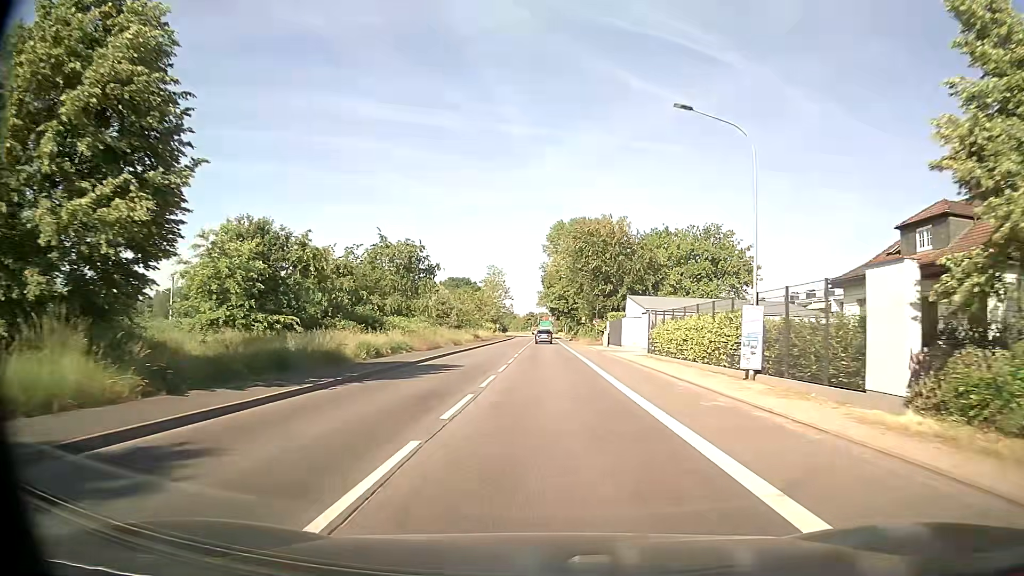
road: secondary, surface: asphalt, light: Day
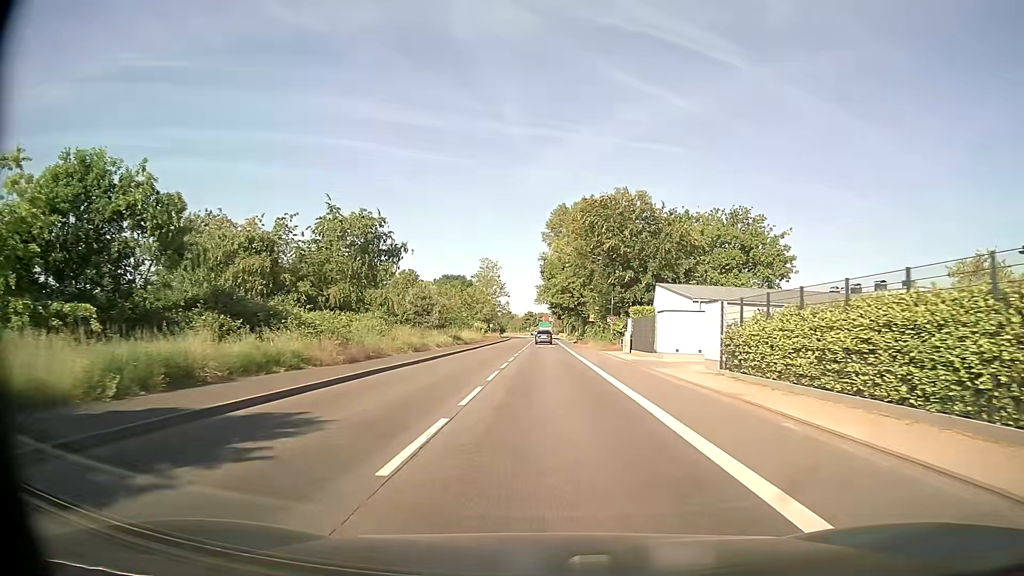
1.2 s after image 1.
(+0.1, +16.4) m; +1°
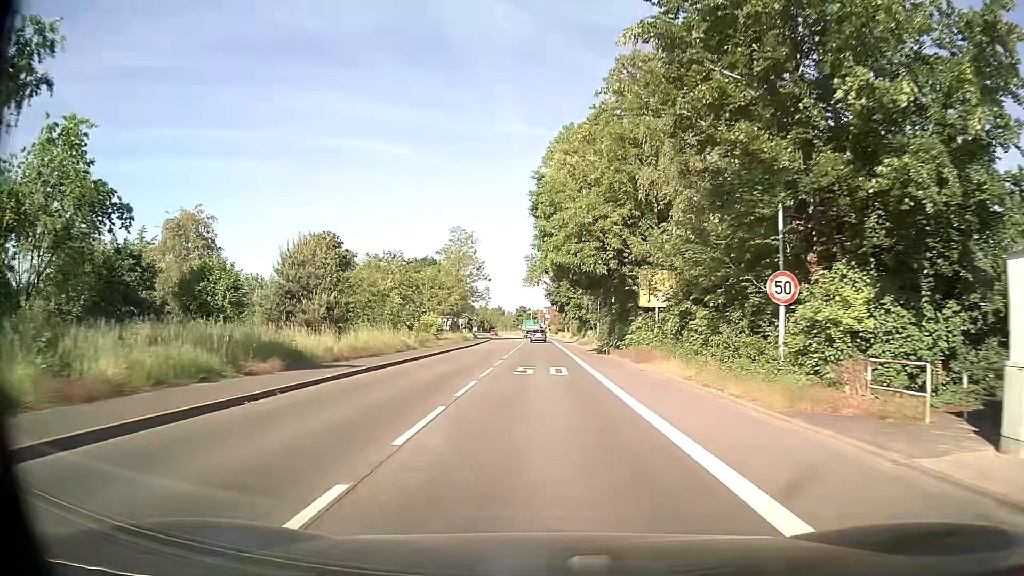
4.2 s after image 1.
(0.0, +41.0) m; 0°
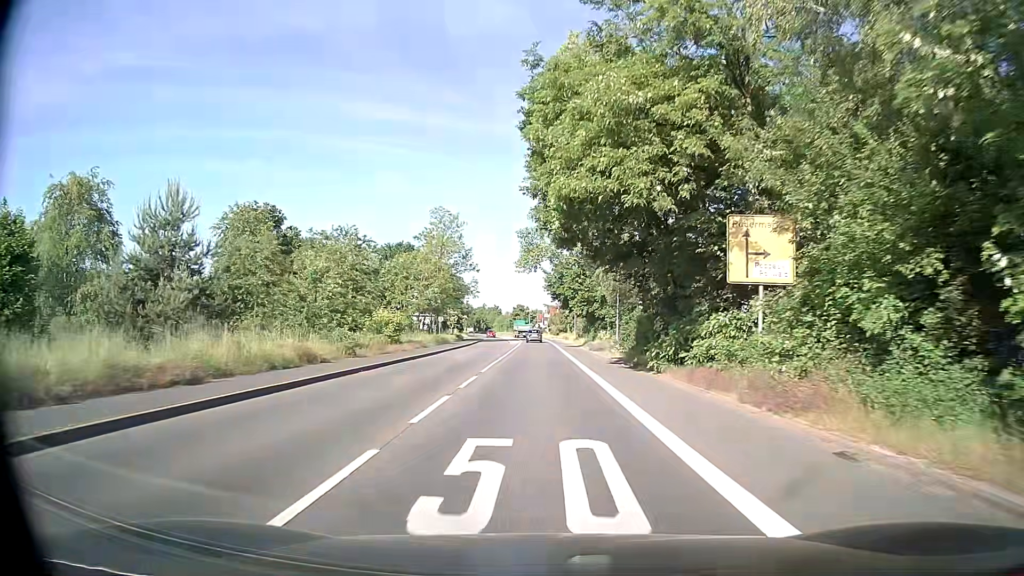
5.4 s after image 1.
(0.0, +16.4) m; 0°
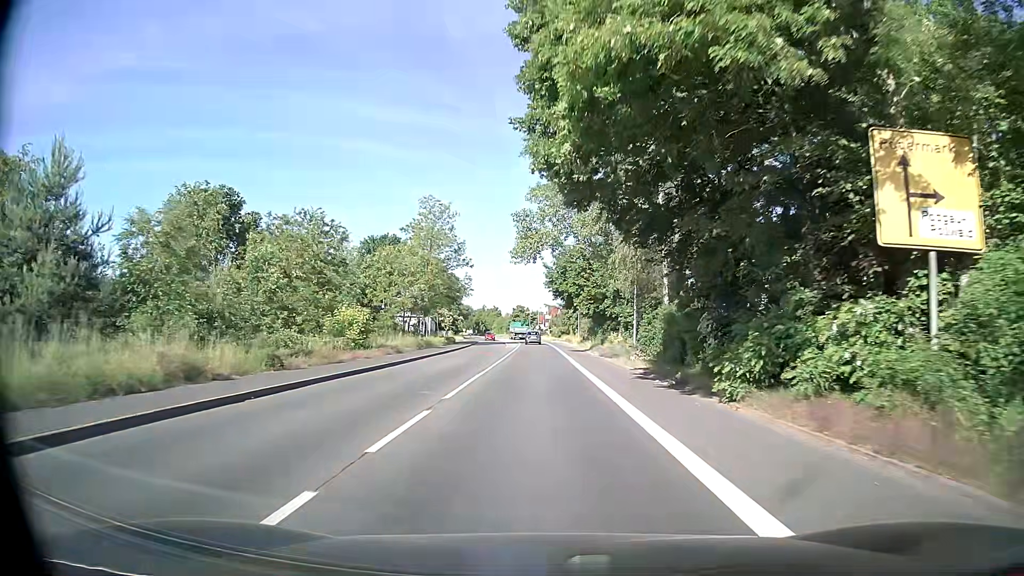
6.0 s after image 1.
(-0.1, +8.2) m; -1°
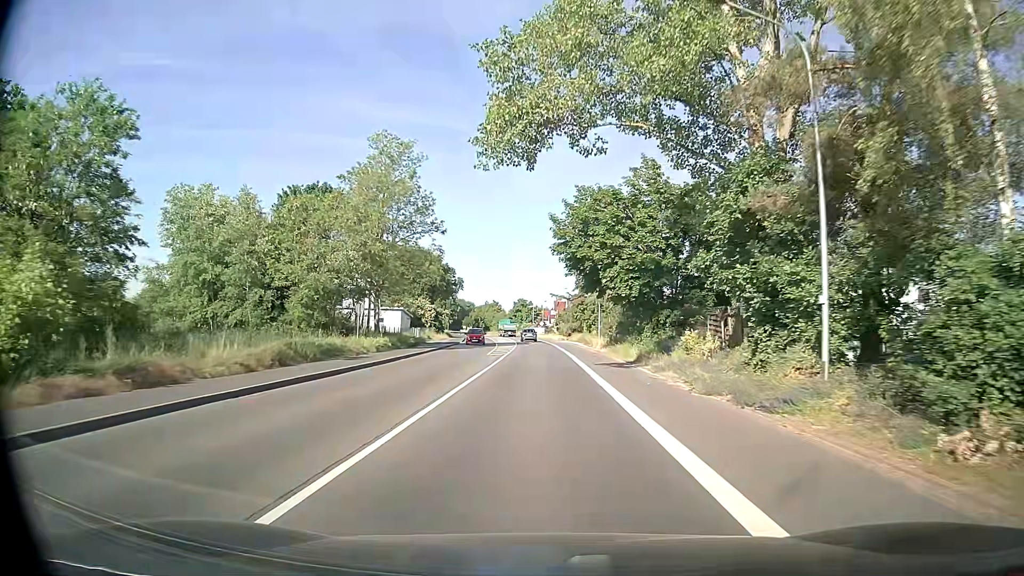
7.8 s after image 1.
(+0.1, +24.7) m; 0°
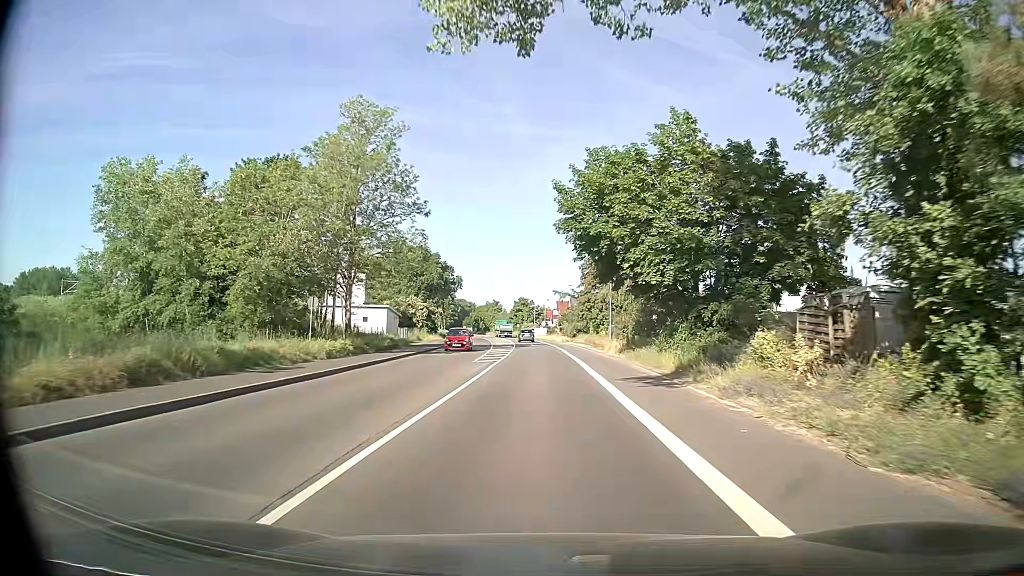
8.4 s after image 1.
(0.0, +8.2) m; +1°
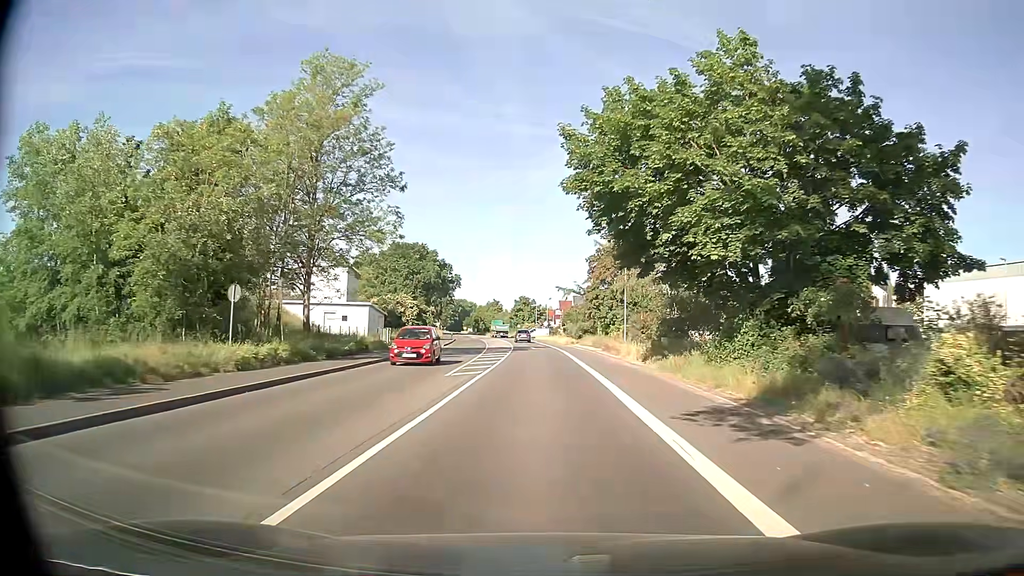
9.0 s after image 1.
(-0.1, +8.2) m; -1°
(0, +10) (0, +20) (0, +30) (0, +40) (-1, +50) (-1, +60) (-2, +70) (-2, +80) (-3, +90) (-4, +100) m
